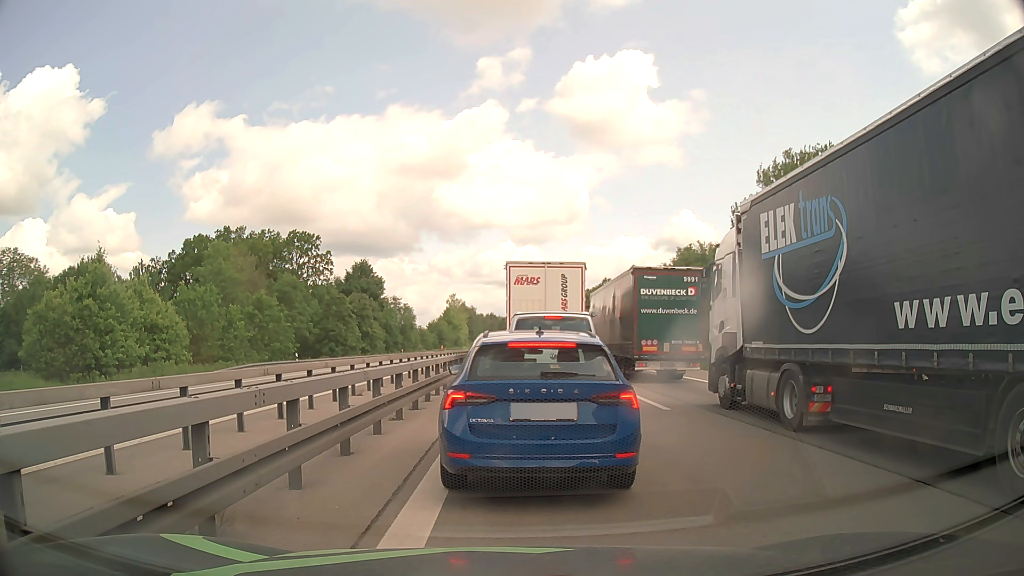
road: motorway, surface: asphalt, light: Day
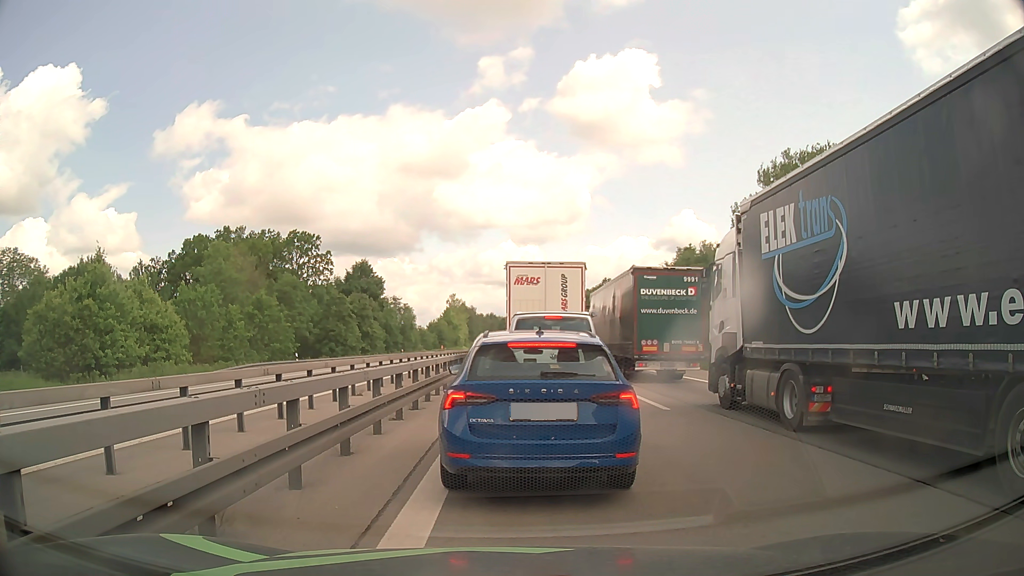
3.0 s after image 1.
(0.0, 0.0) m; 0°
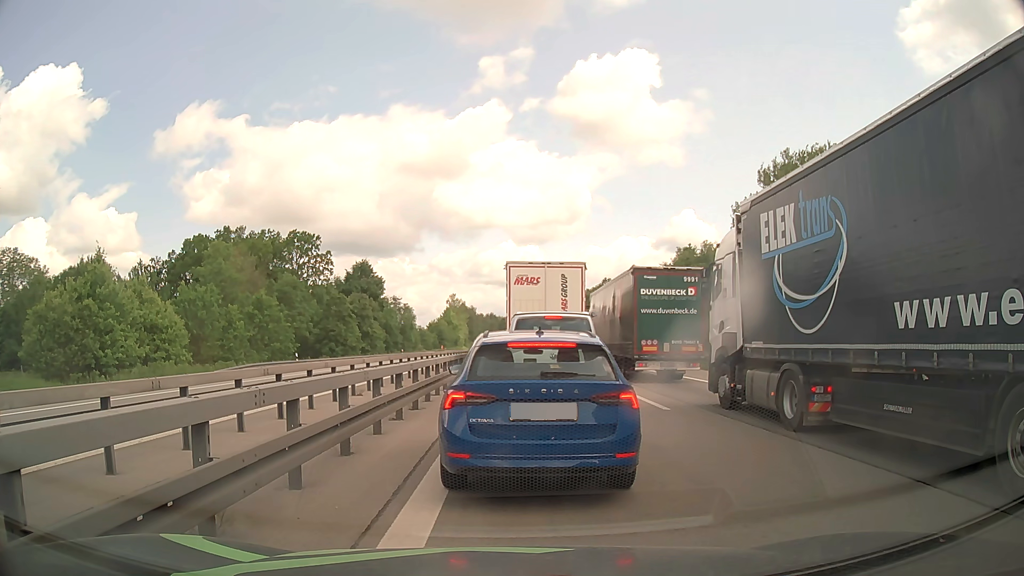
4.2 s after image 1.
(0.0, 0.0) m; 0°
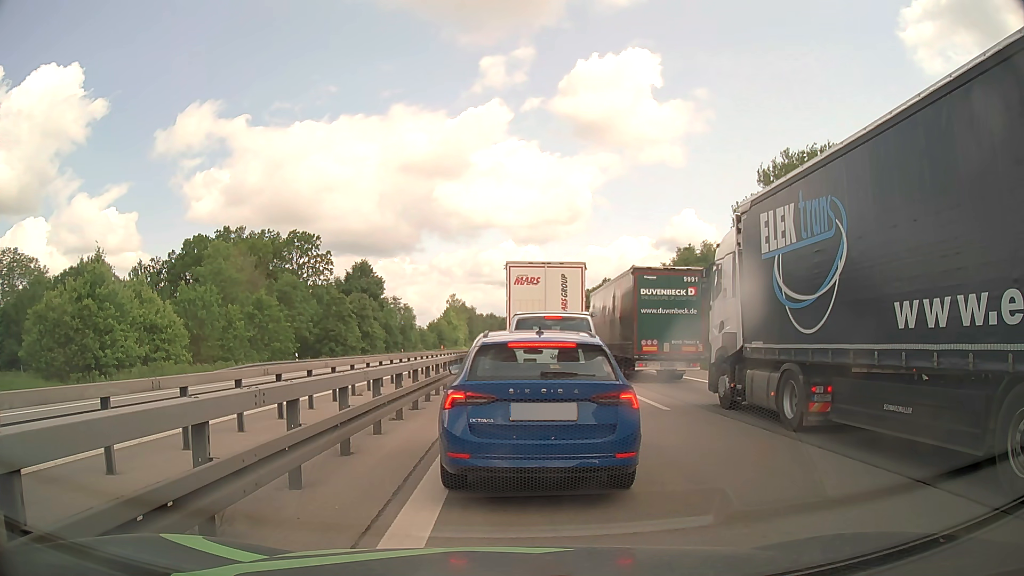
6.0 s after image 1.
(0.0, 0.0) m; 0°
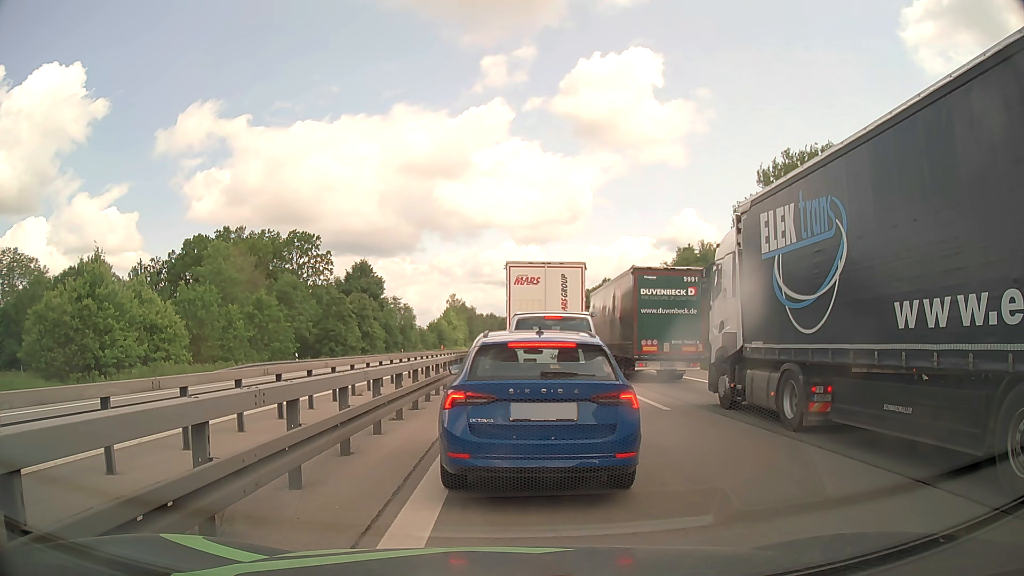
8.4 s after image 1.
(0.0, 0.0) m; 0°
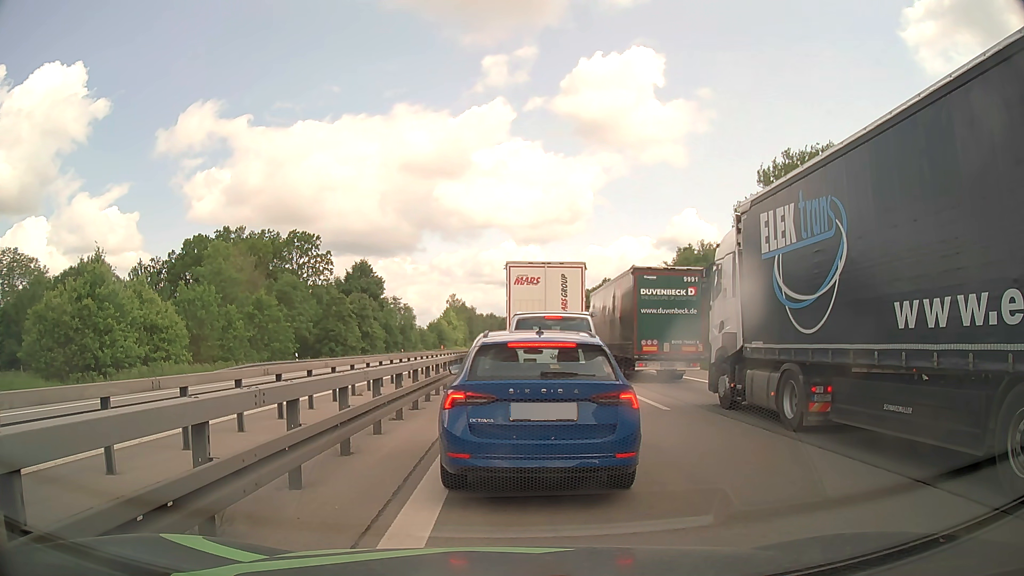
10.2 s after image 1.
(0.0, 0.0) m; 0°
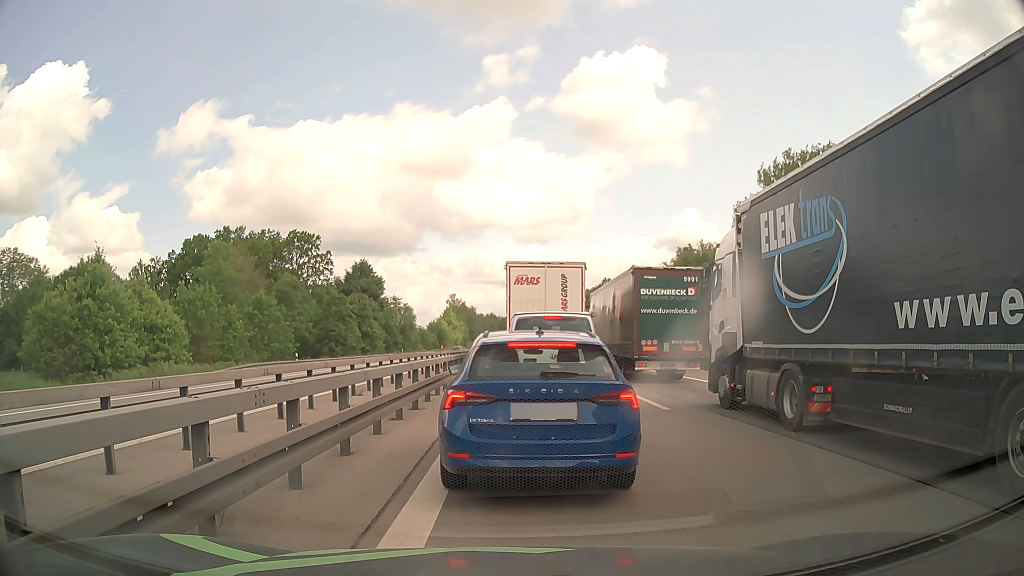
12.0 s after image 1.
(0.0, 0.0) m; 0°
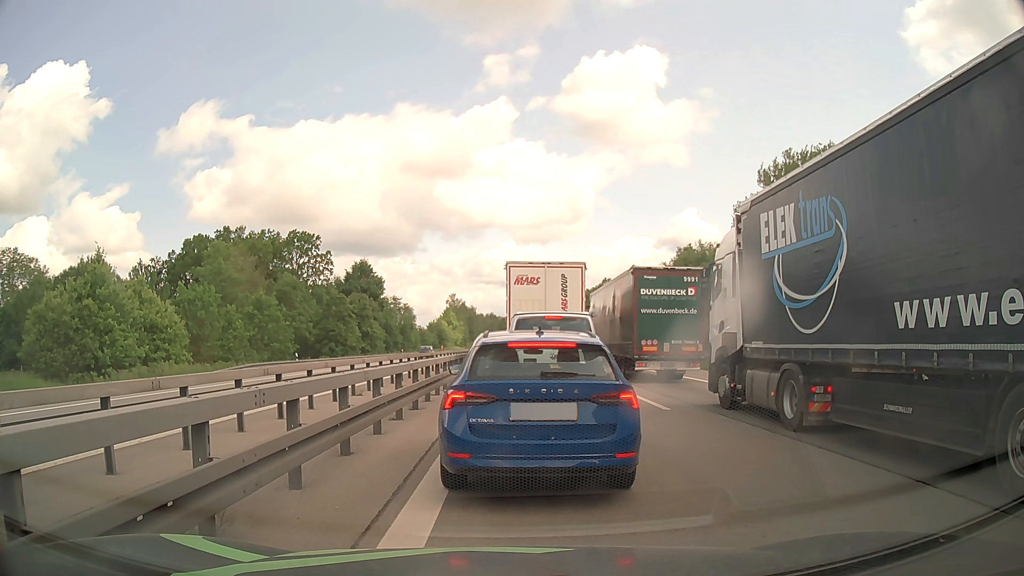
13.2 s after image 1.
(0.0, 0.0) m; 0°
